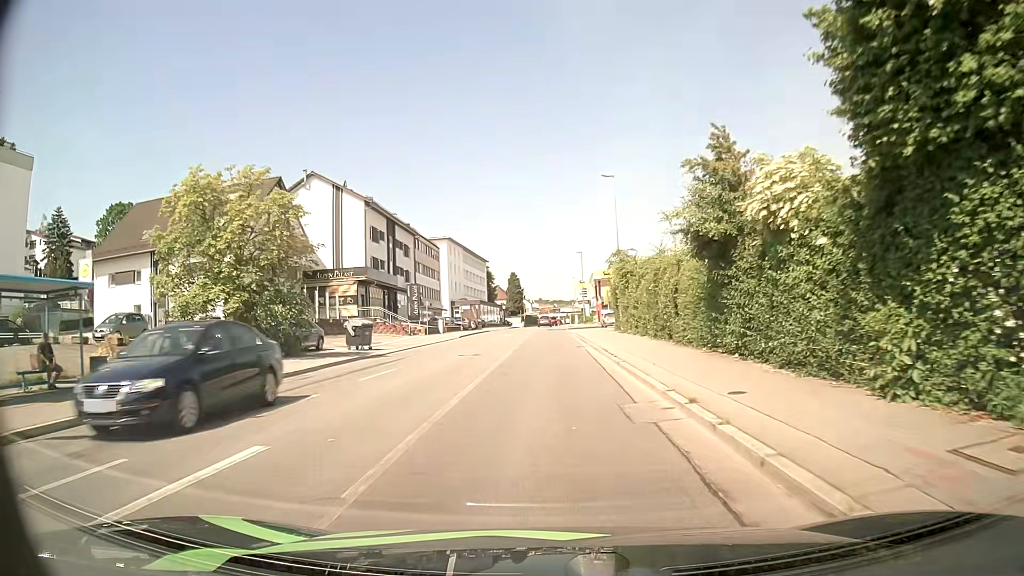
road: tertiary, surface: asphalt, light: Day
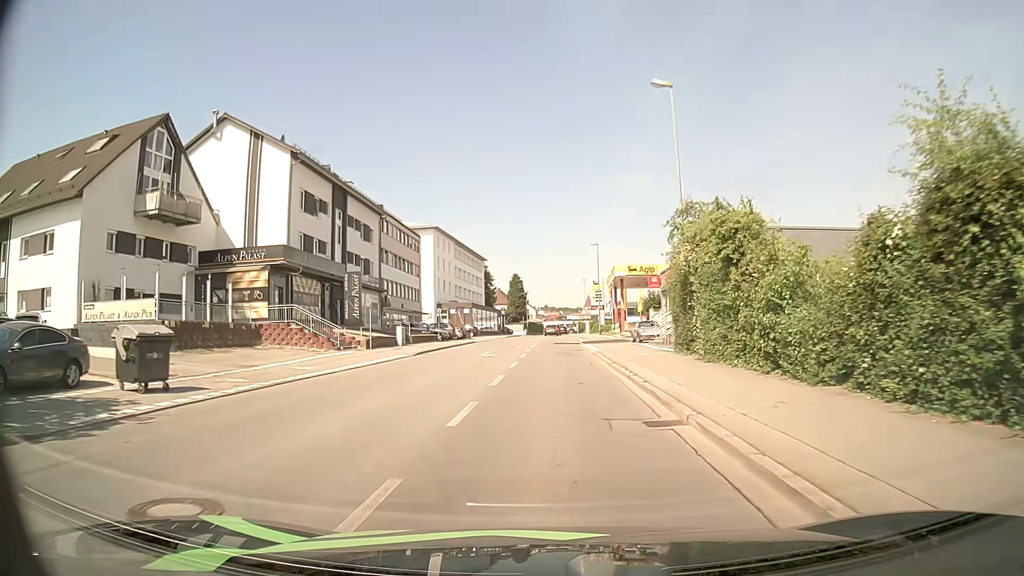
(-0.1, +19.2) m; 0°
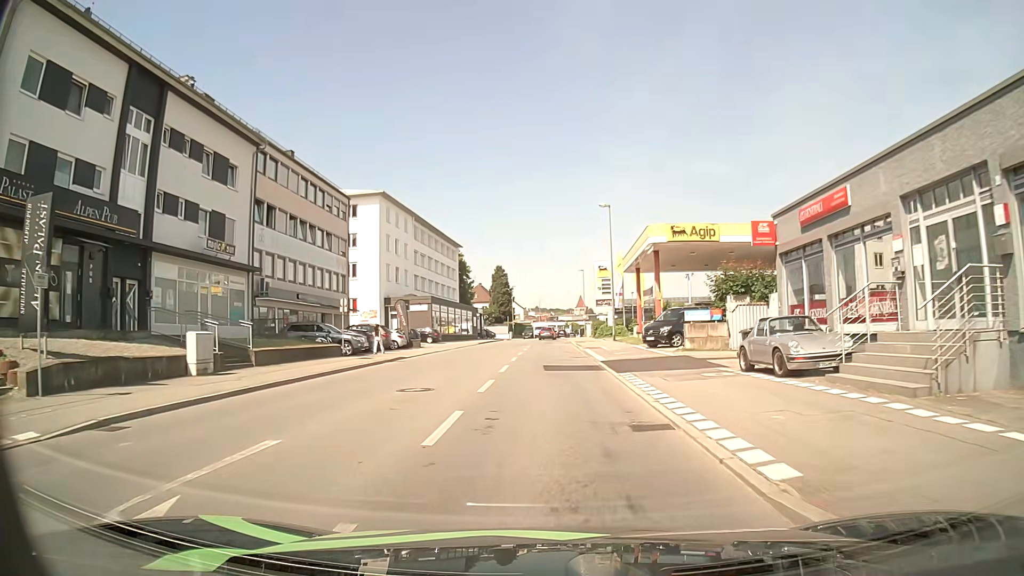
(+0.2, +25.3) m; +1°
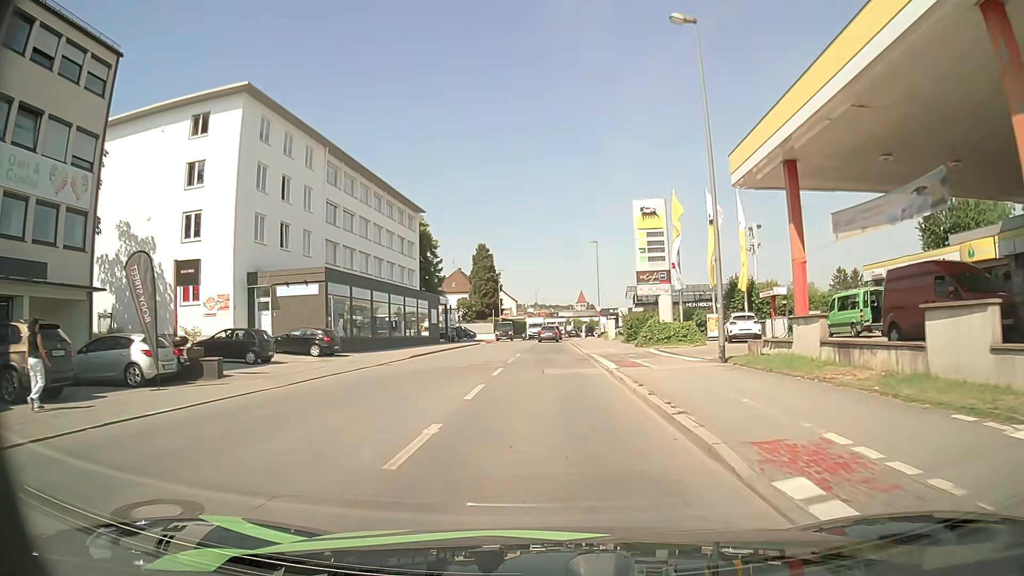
(+0.2, +31.7) m; 0°
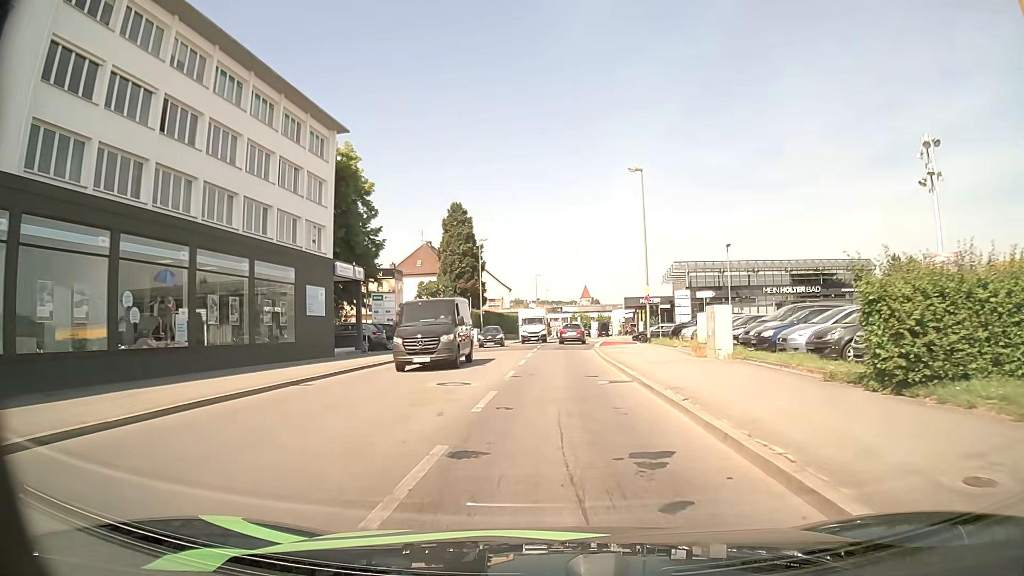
(-0.2, +32.0) m; 0°
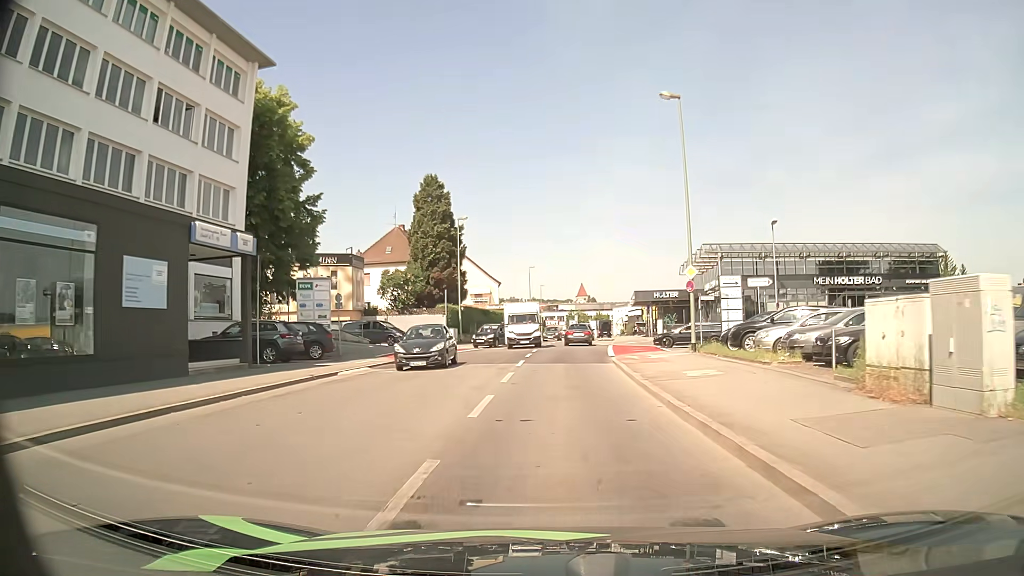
(+0.1, +13.0) m; +1°
